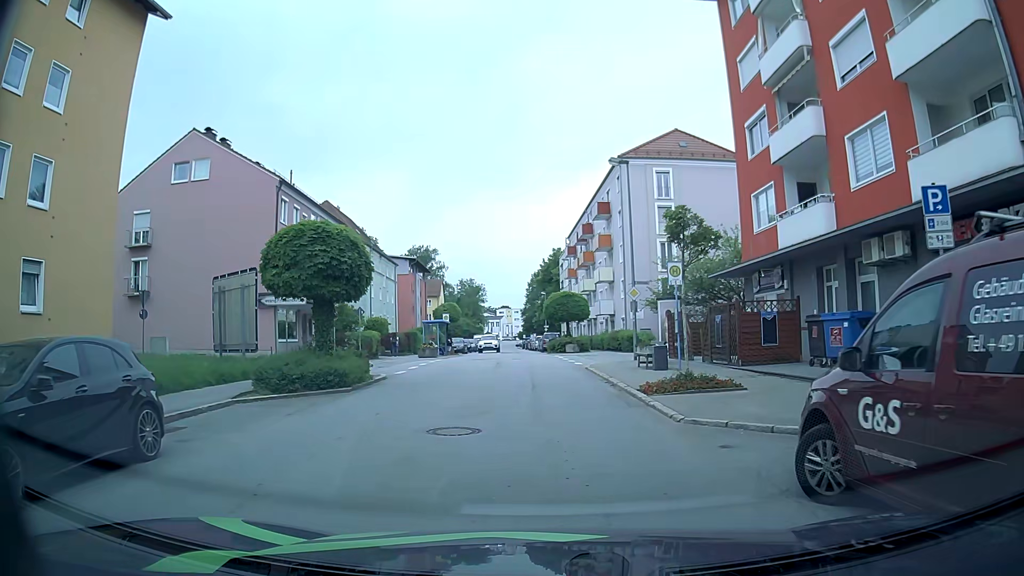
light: Day
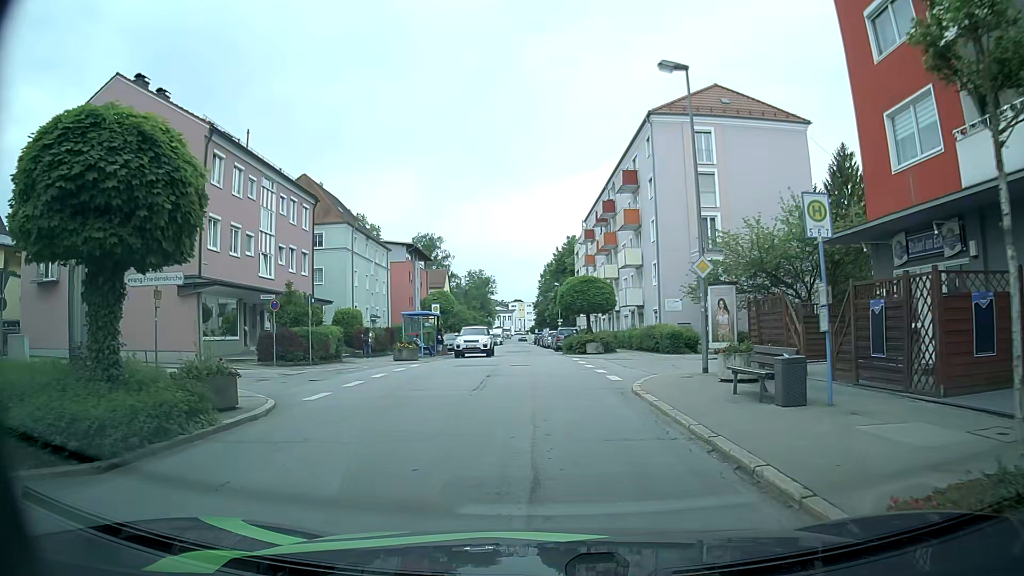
(+0.2, +9.9) m; +1°
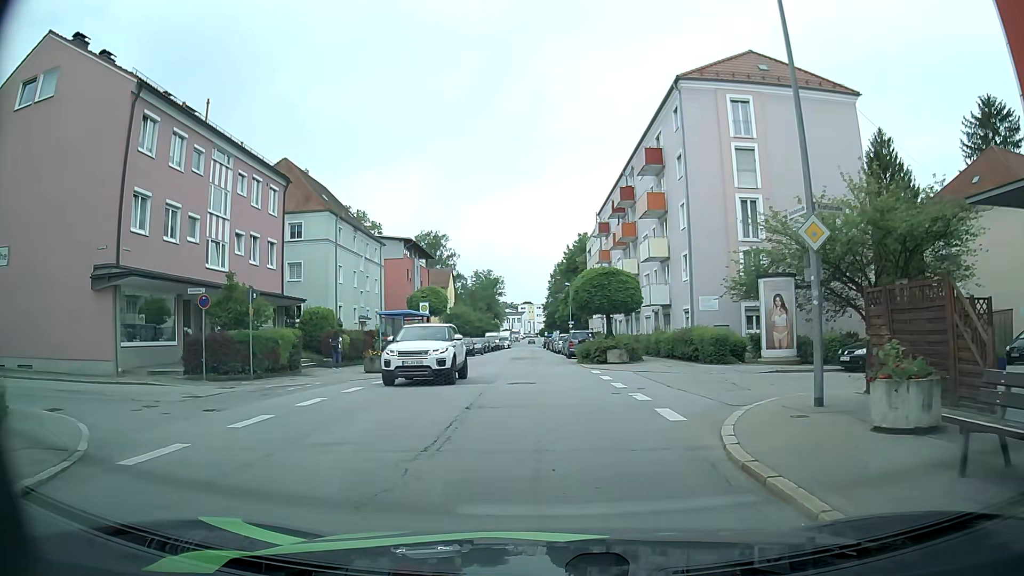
(0.0, +6.7) m; -1°
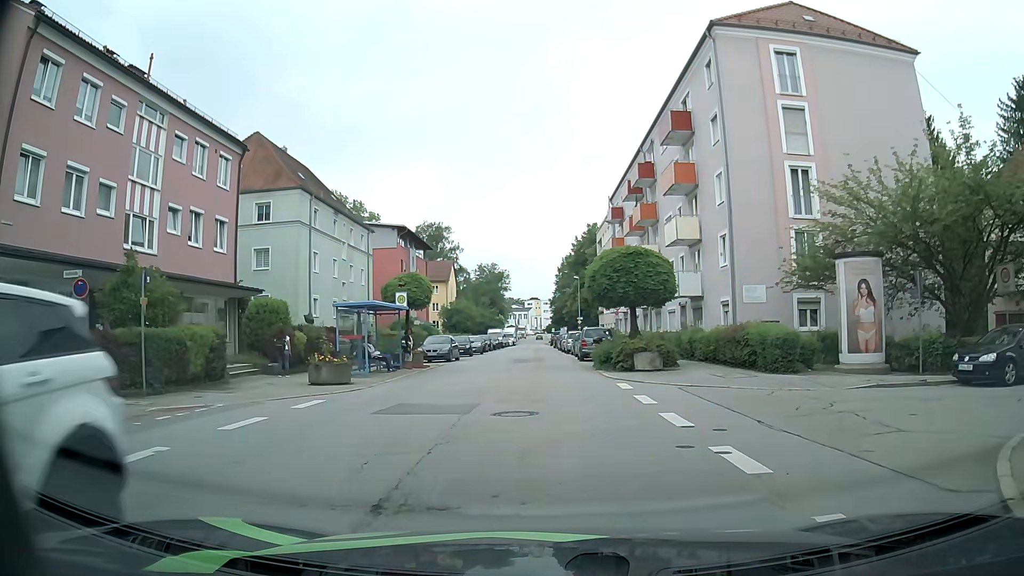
(0.0, +6.7) m; +1°
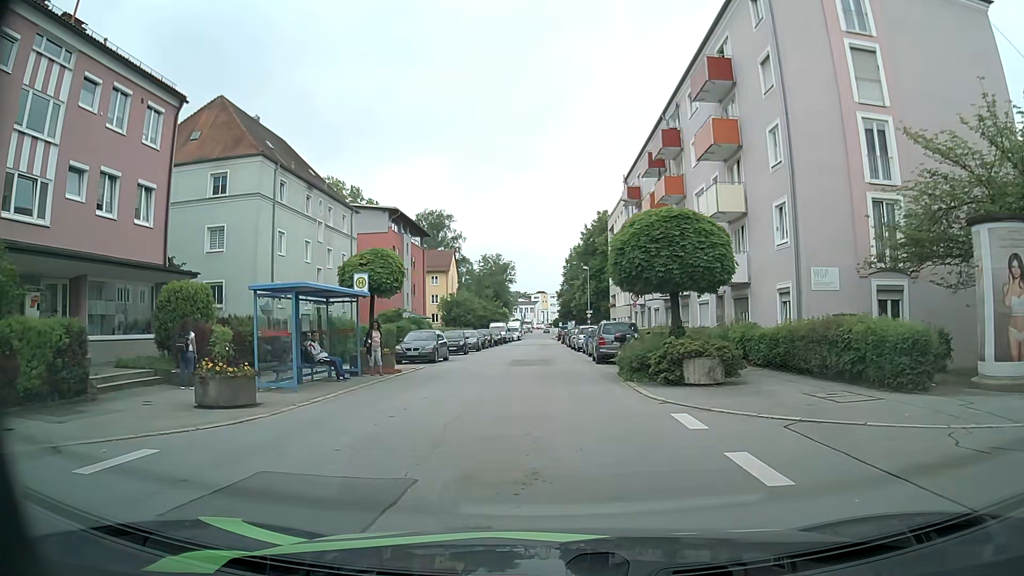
(-0.1, +6.8) m; -2°
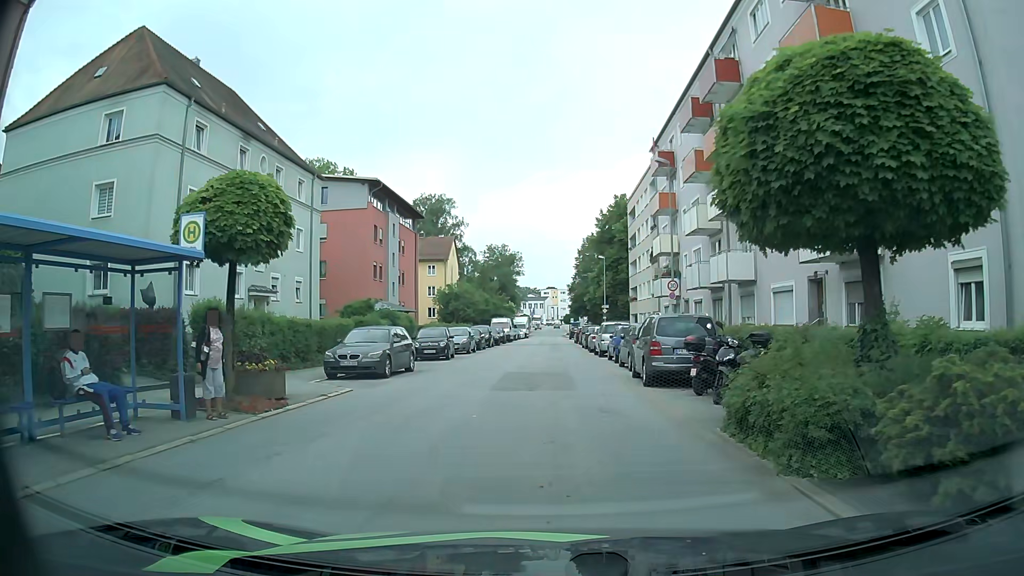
(0.0, +10.5) m; -1°
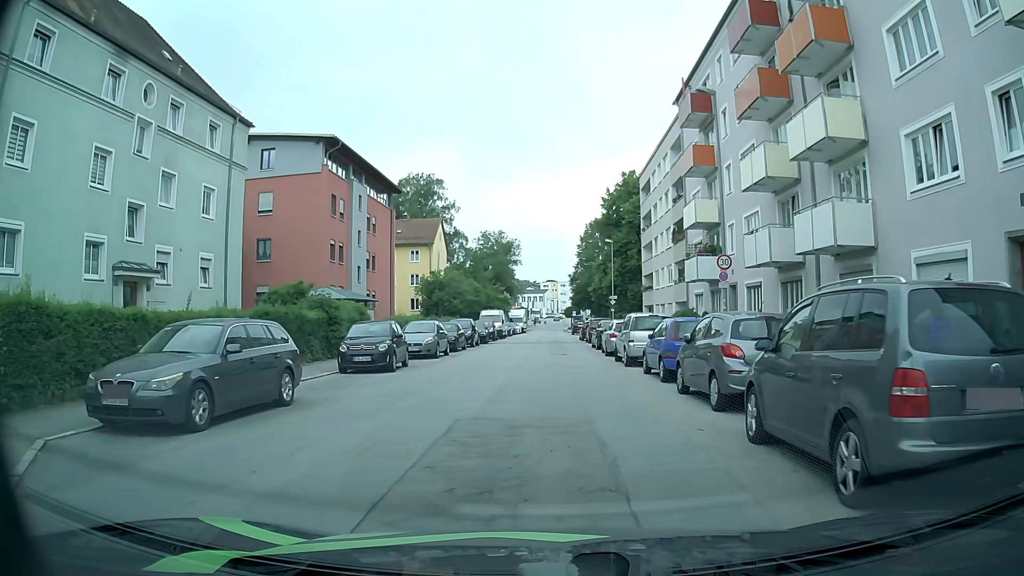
(0.0, +10.6) m; 0°
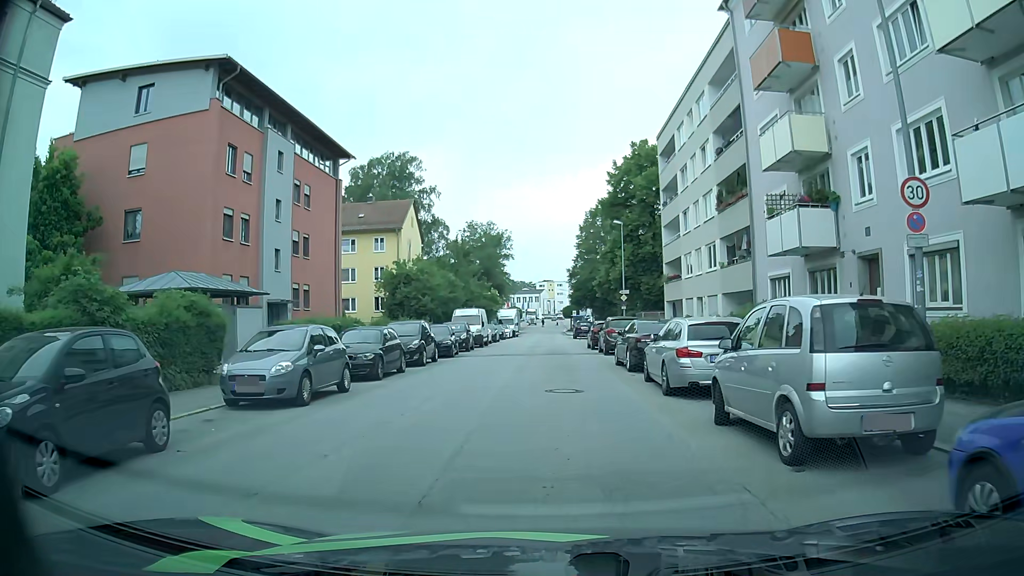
(+0.2, +14.2) m; 0°
(0, +10) (0, +20) (0, +30) (+1, +40) (+1, +50) (+1, +60) (+1, +70) (+1, +80) (+1, +90) (+1, +100) m
